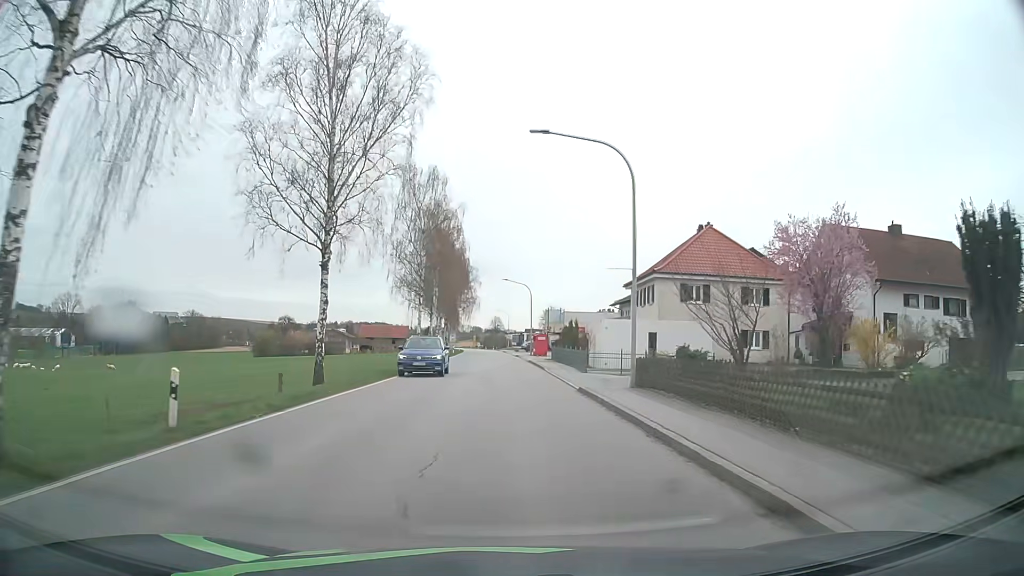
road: secondary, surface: asphalt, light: Day
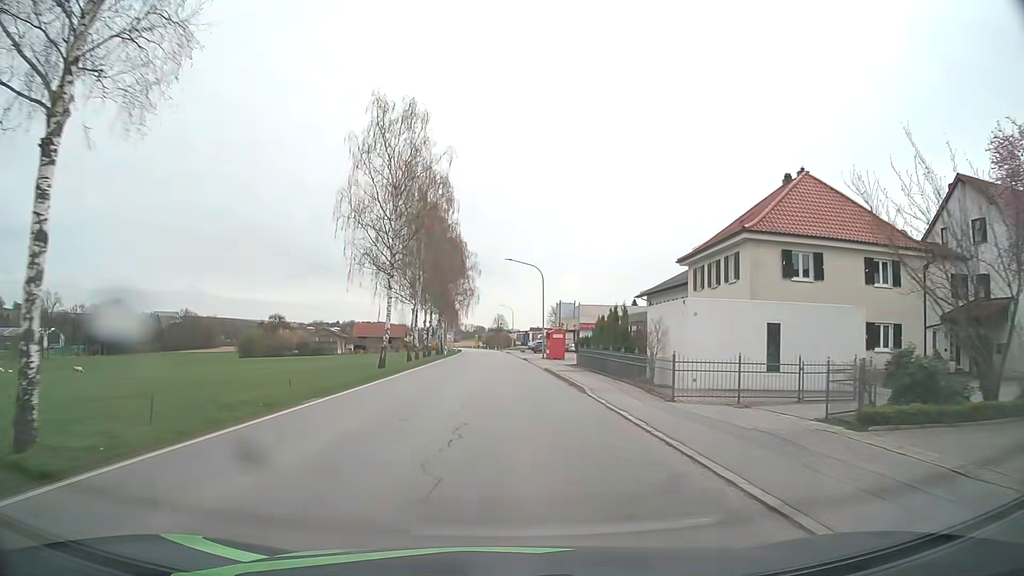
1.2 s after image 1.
(0.0, +16.3) m; 0°
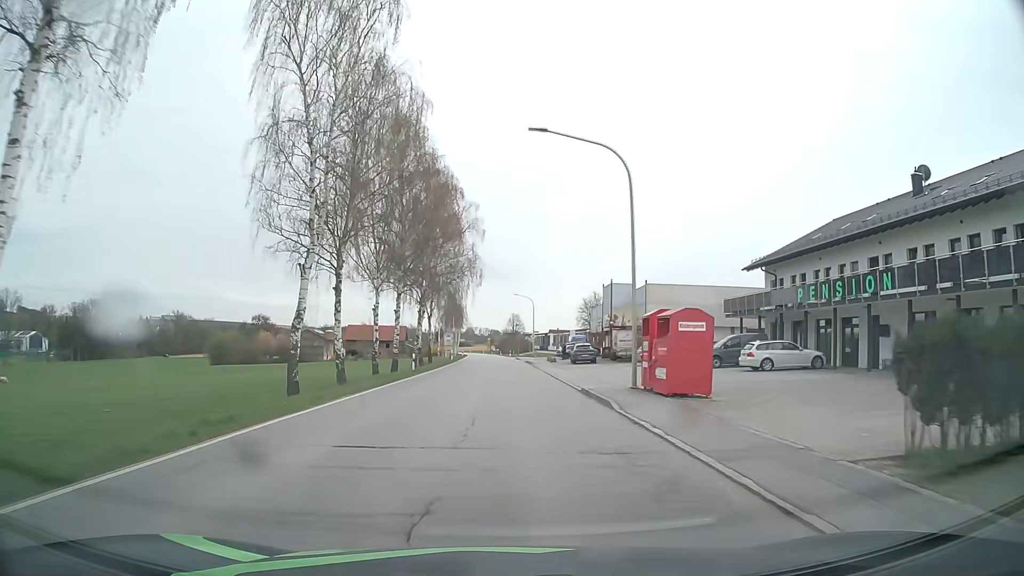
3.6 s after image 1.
(-0.3, +33.4) m; -1°
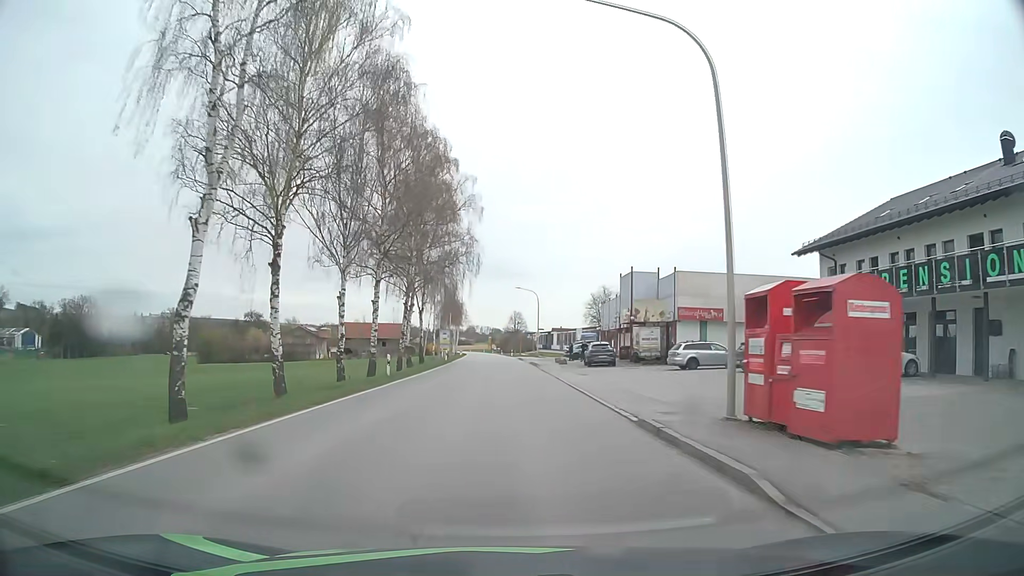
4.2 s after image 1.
(0.0, +8.5) m; -1°
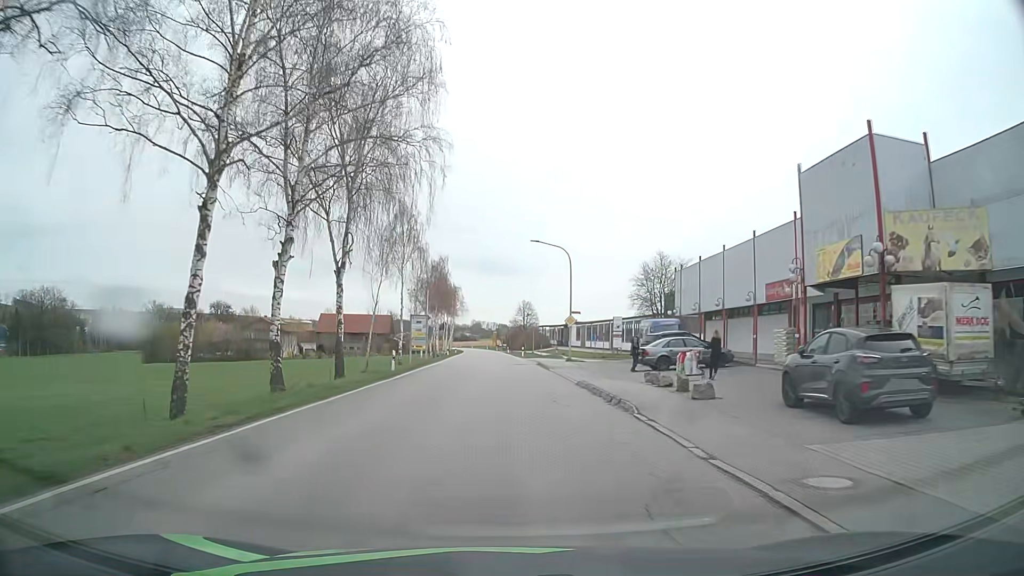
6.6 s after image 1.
(+0.1, +32.4) m; -1°
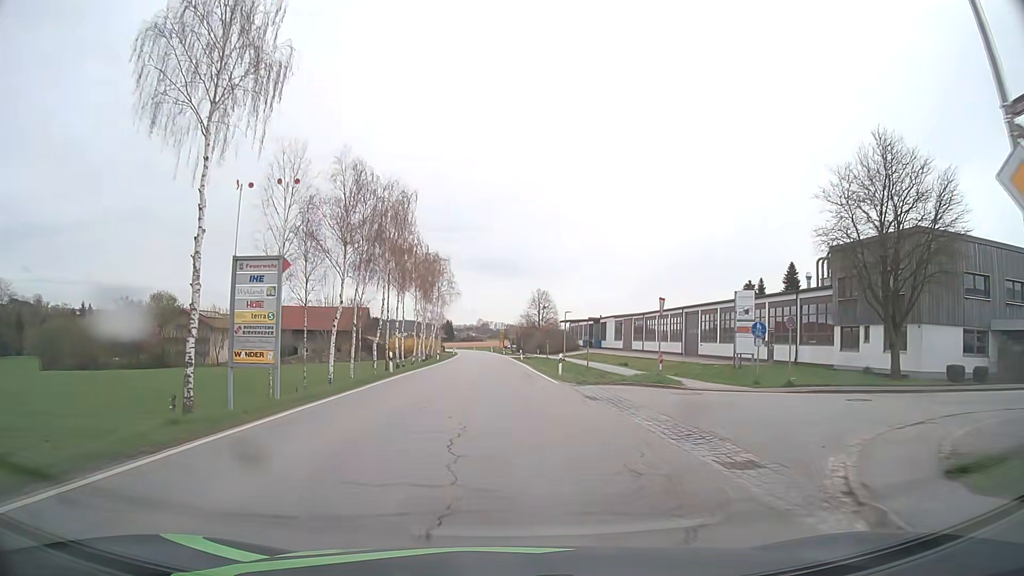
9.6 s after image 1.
(-0.1, +40.0) m; 0°
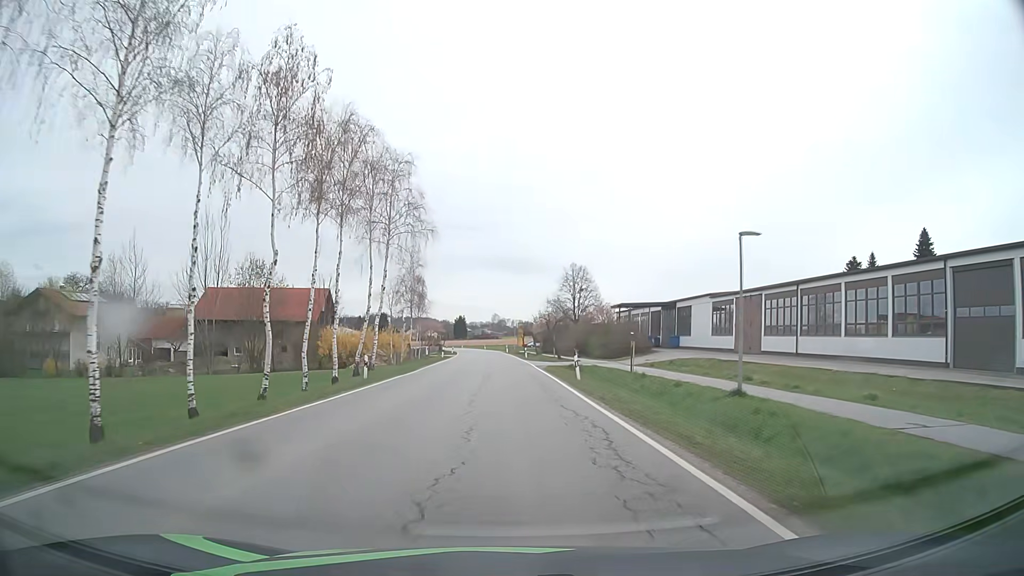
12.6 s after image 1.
(-0.5, +41.4) m; -2°
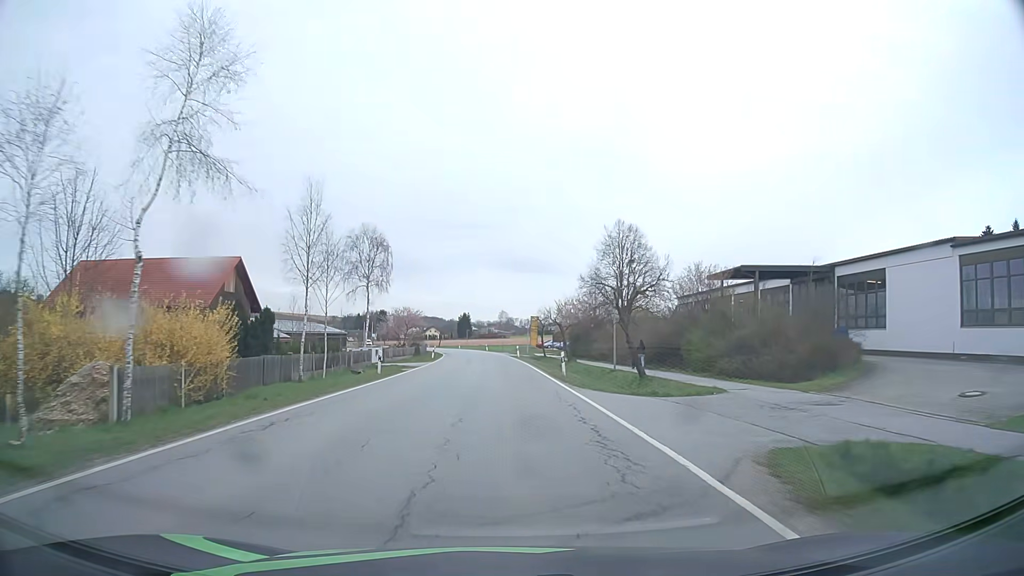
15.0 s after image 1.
(0.0, +35.0) m; 0°
(0, +10) (0, +20) (0, +30) (-1, +40) (-1, +50) (-2, +60) (-2, +70) (-3, +80) (-4, +90) (-5, +100) m
